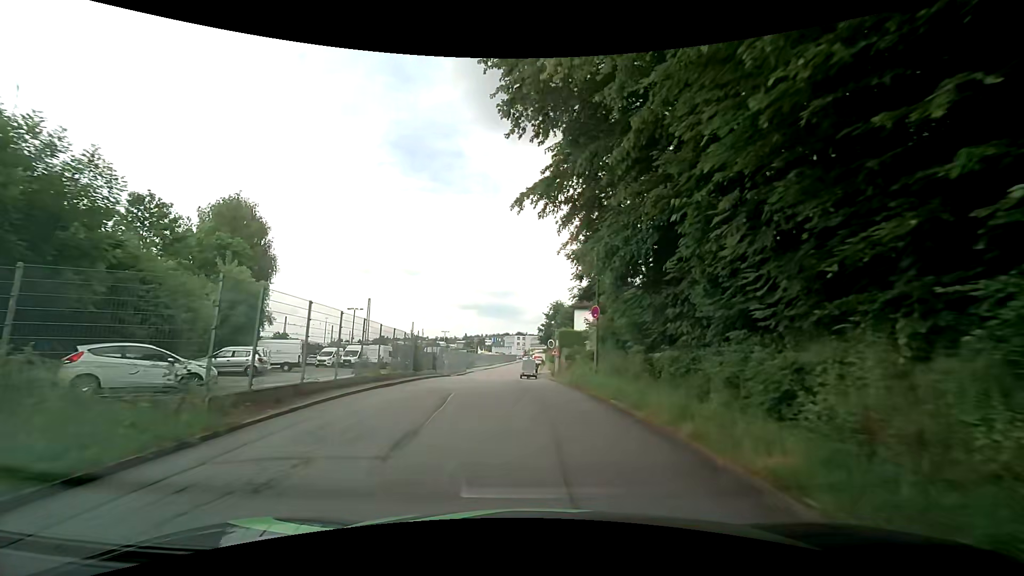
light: Day
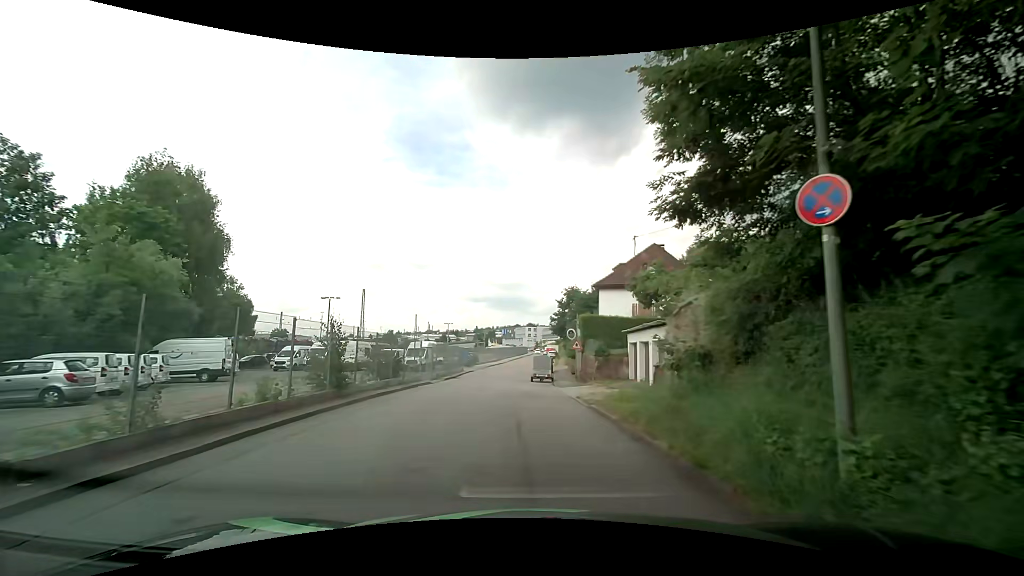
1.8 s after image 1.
(-0.1, +12.3) m; -3°
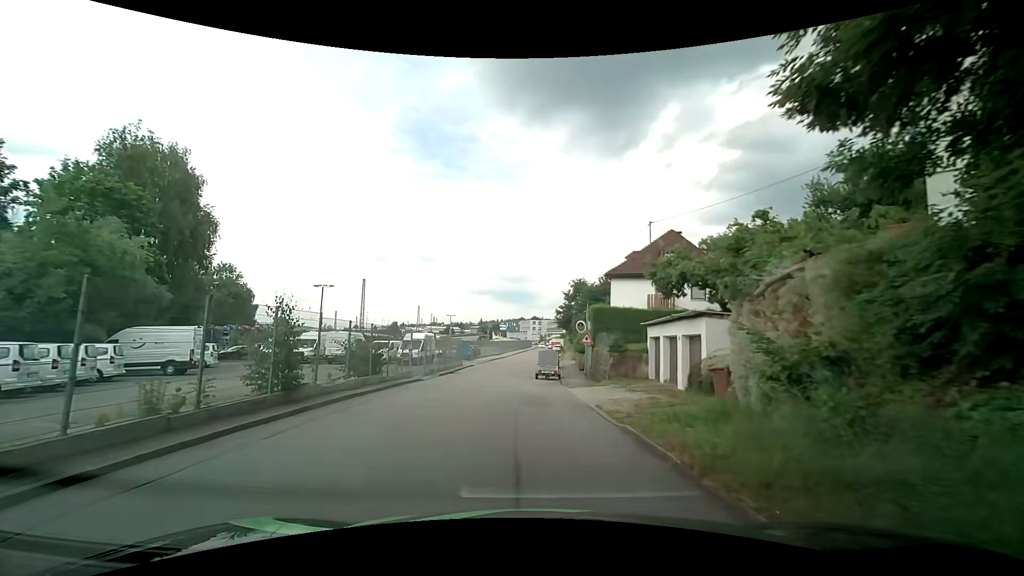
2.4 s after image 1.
(0.0, +3.5) m; +1°
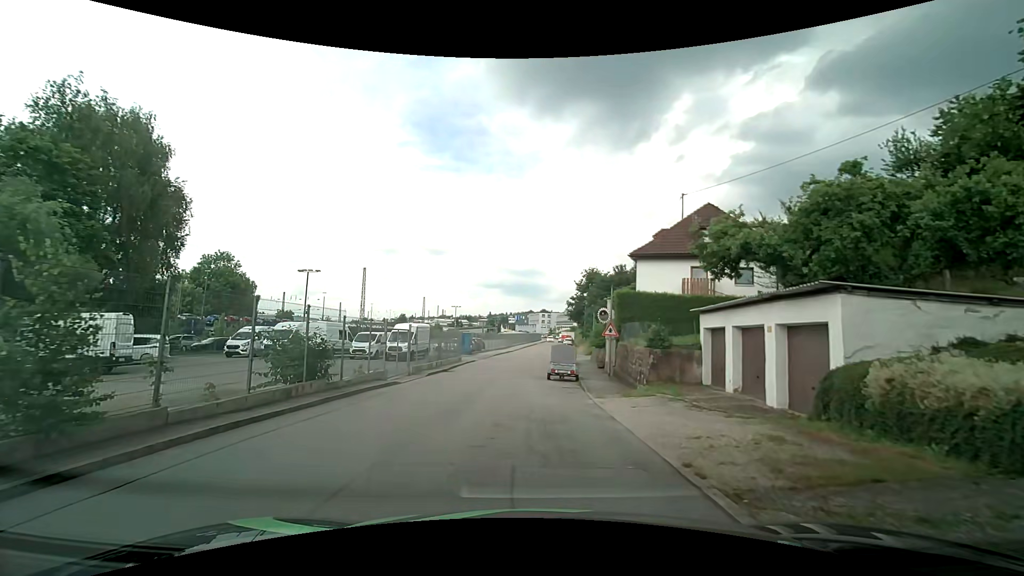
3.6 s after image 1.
(-0.1, +6.1) m; -1°
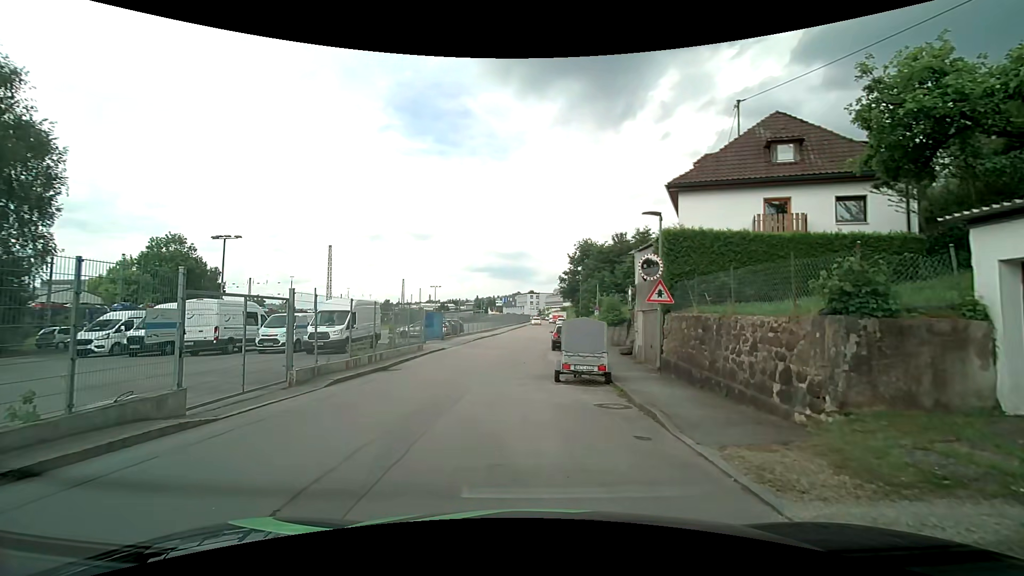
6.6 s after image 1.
(-0.2, +11.1) m; +2°
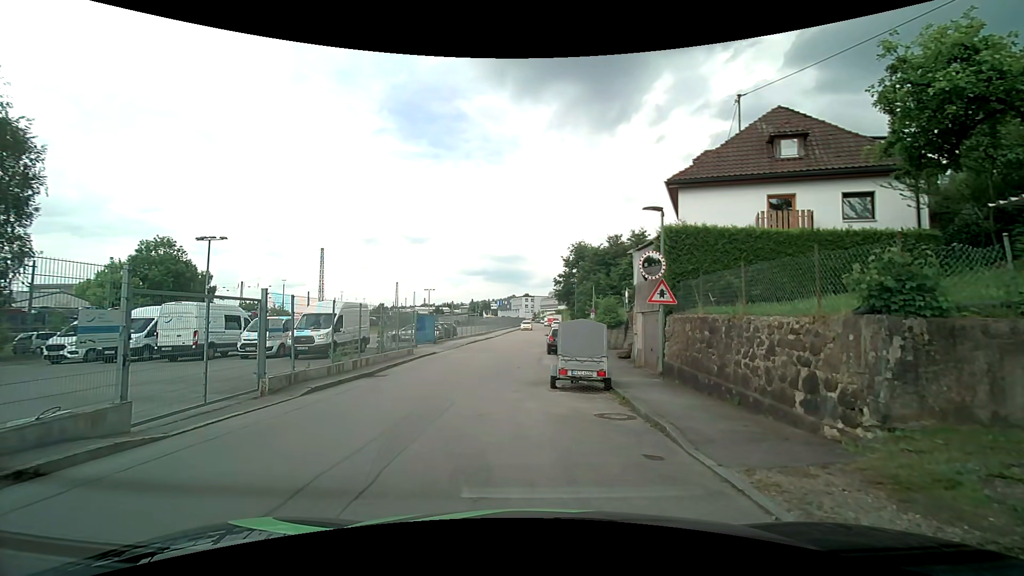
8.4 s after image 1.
(0.0, +0.9) m; 0°
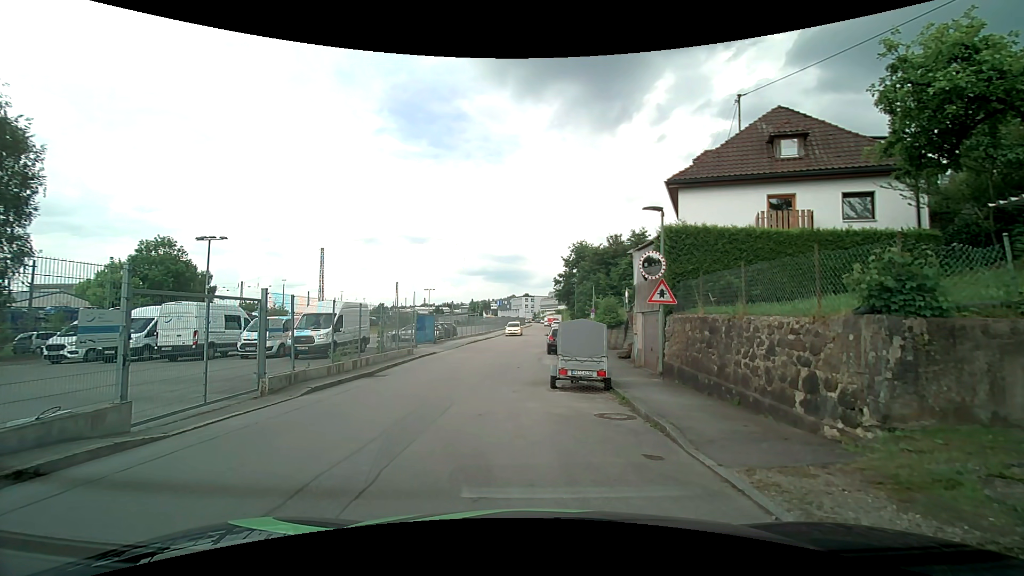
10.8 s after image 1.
(0.0, 0.0) m; 0°
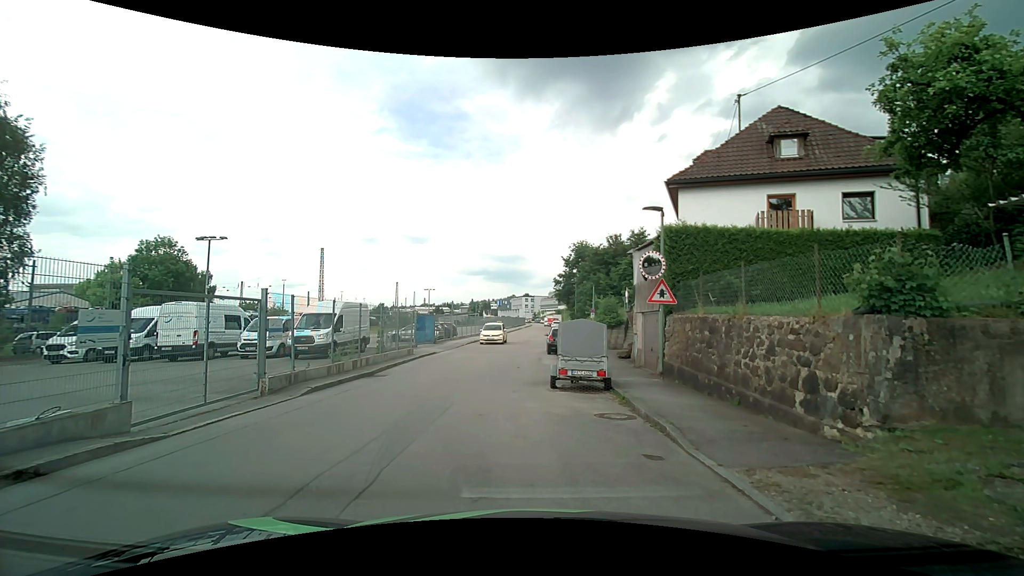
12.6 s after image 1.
(0.0, 0.0) m; 0°
